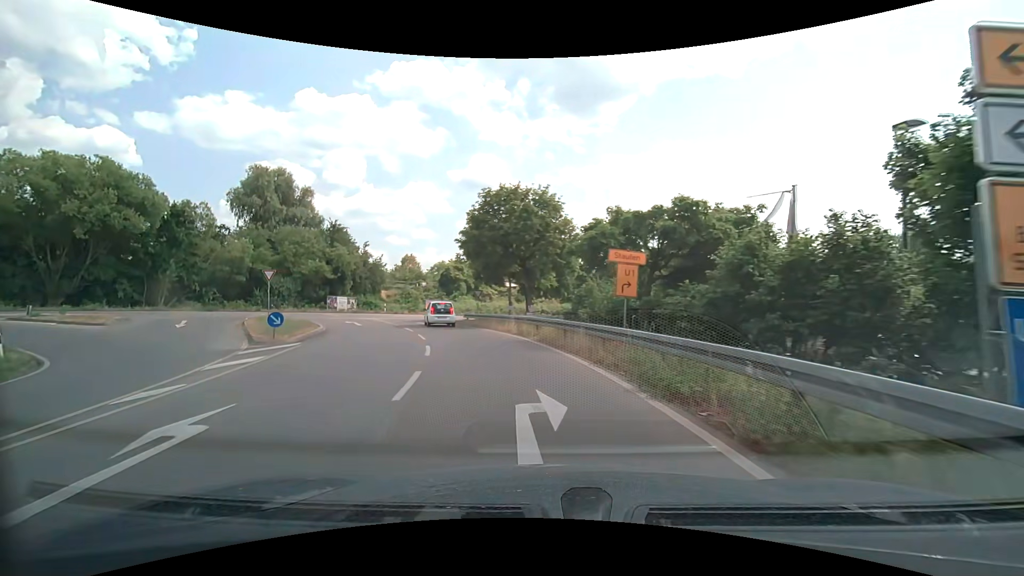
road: primary_link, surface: asphalt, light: Day
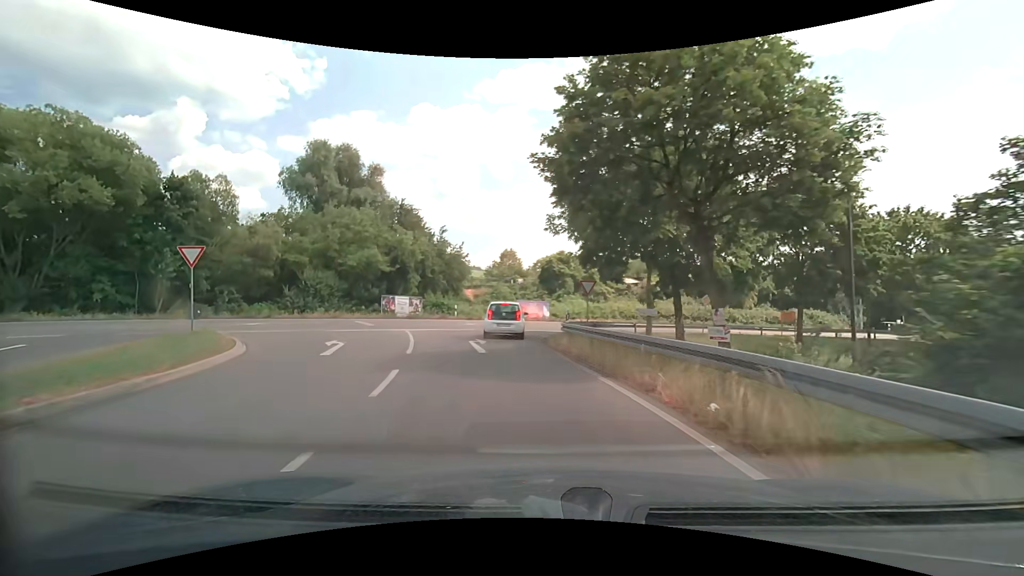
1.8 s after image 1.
(-1.9, +17.3) m; -13°
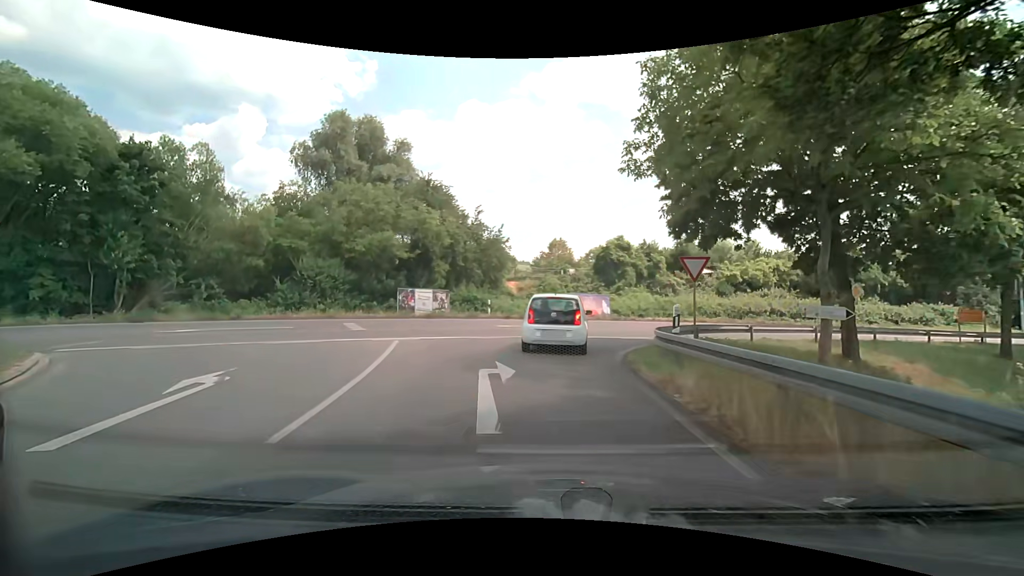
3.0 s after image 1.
(-0.5, +8.6) m; -6°
